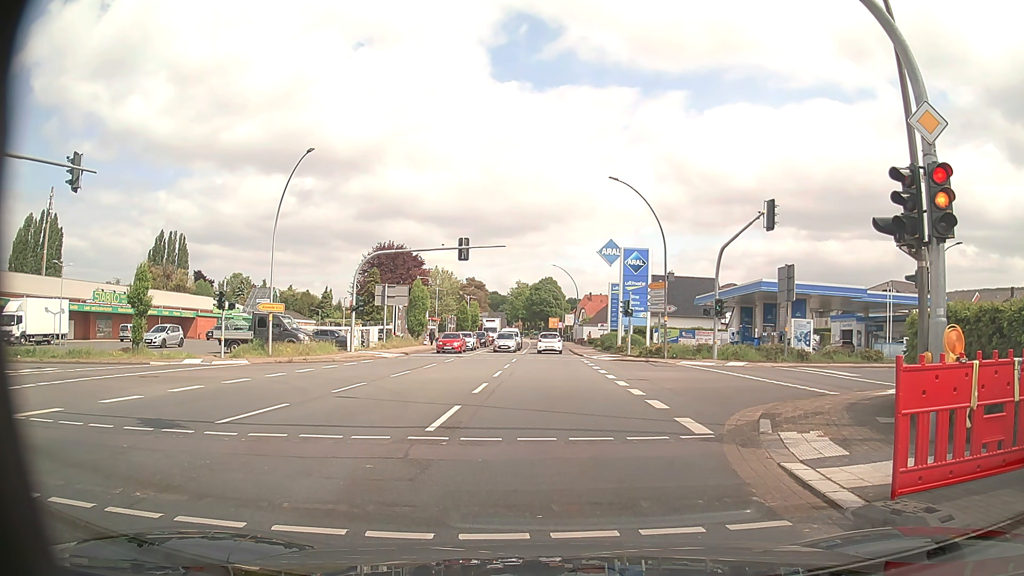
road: primary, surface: asphalt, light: Day
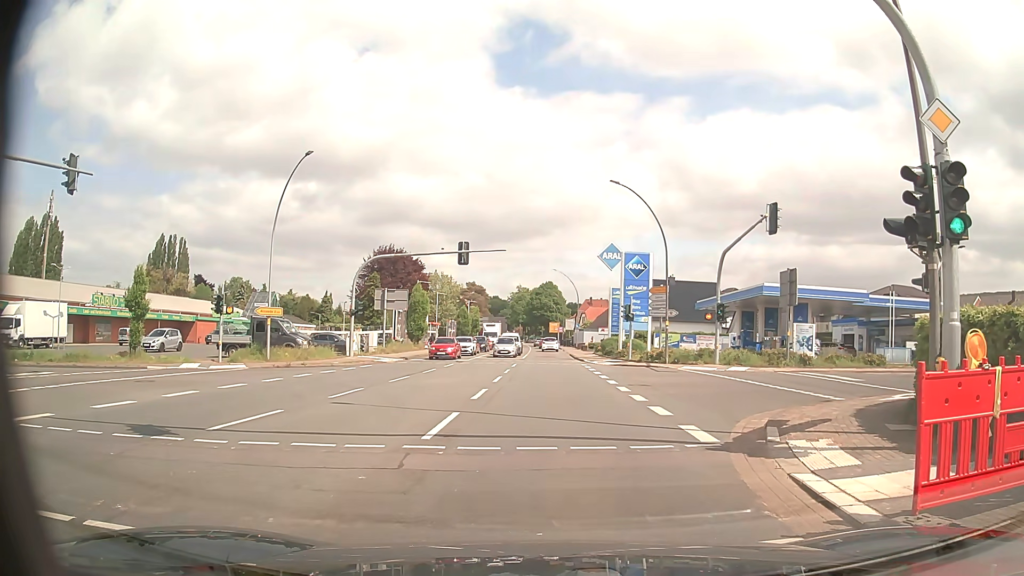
(0.0, +0.4) m; 0°
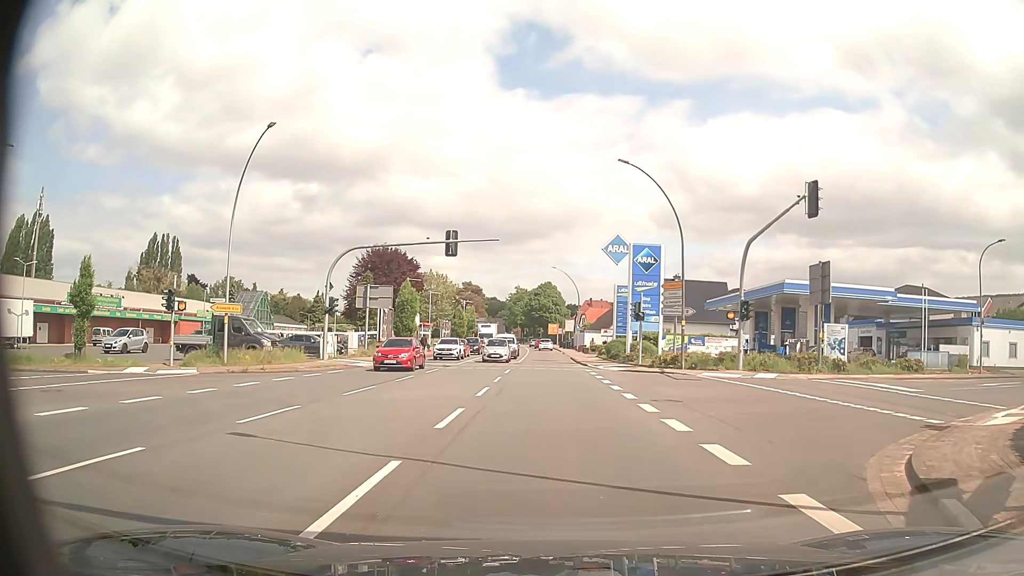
(-0.1, +5.2) m; -2°
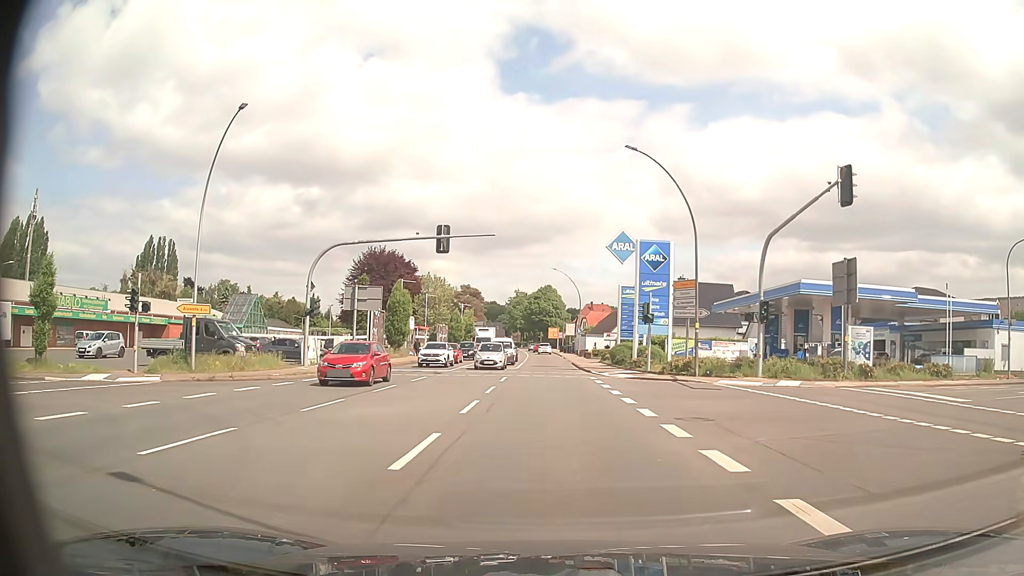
(+0.1, +3.2) m; +2°
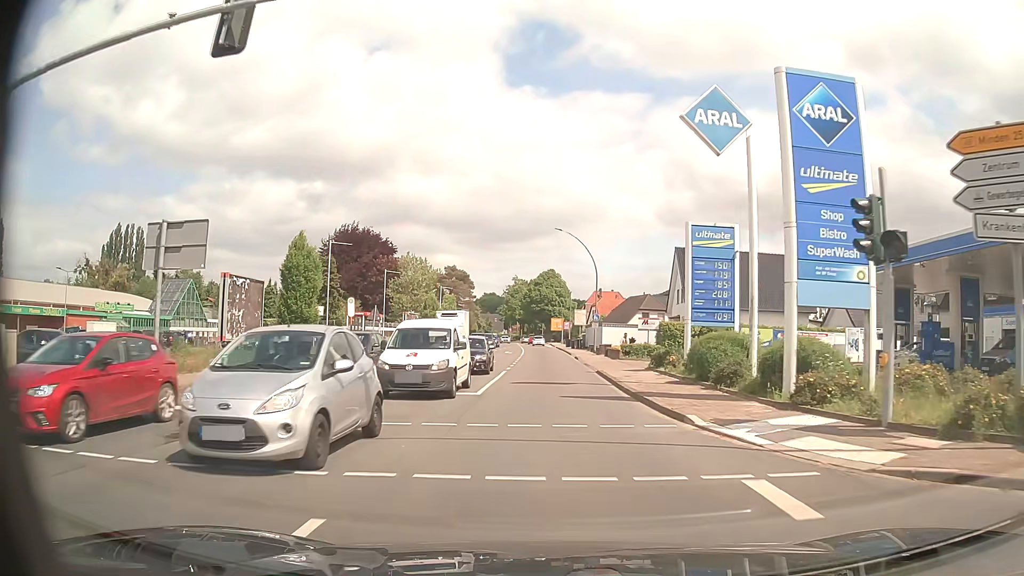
(-0.2, +23.9) m; -1°
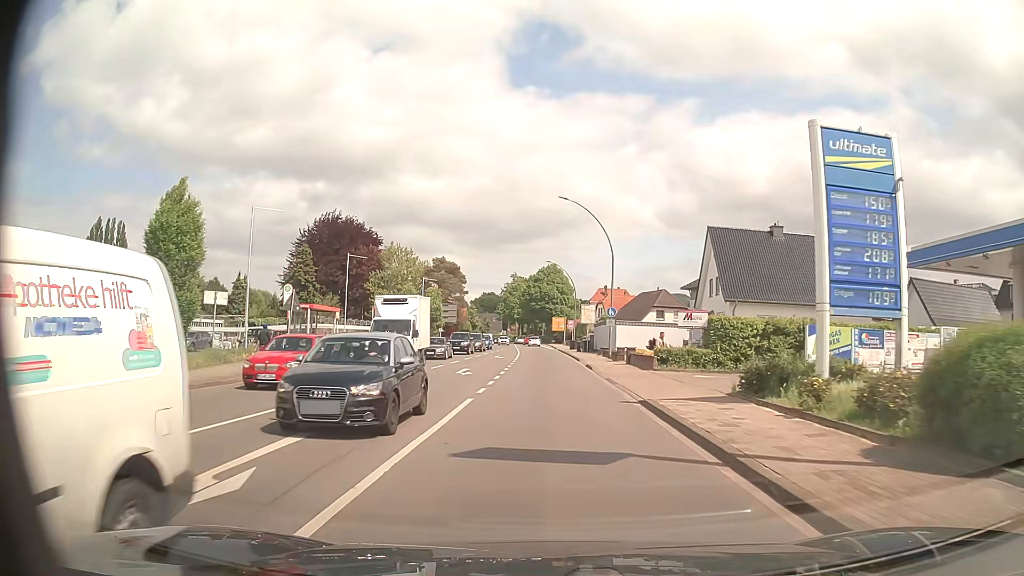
(0.0, +12.7) m; -1°
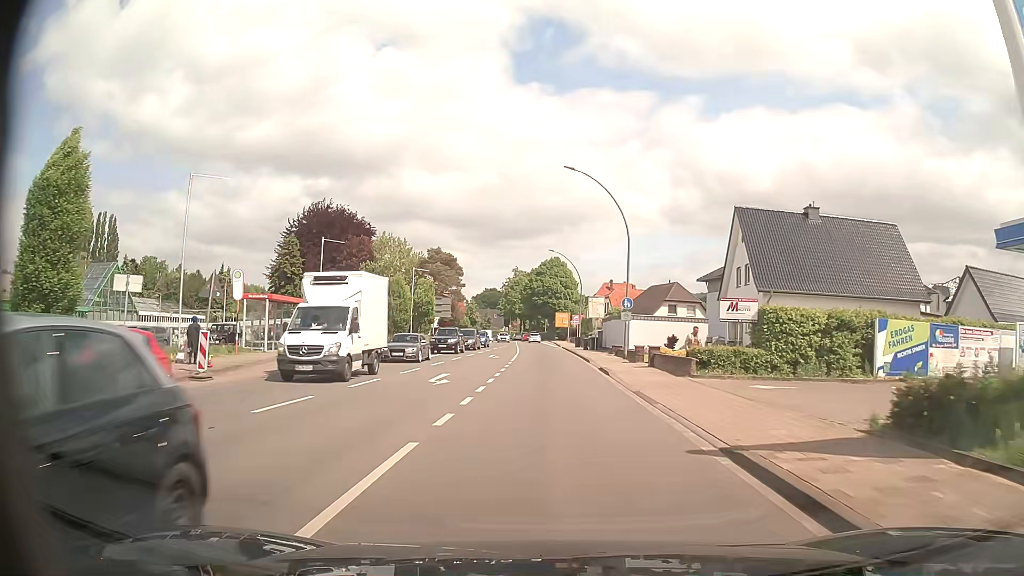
(0.0, +6.8) m; 0°
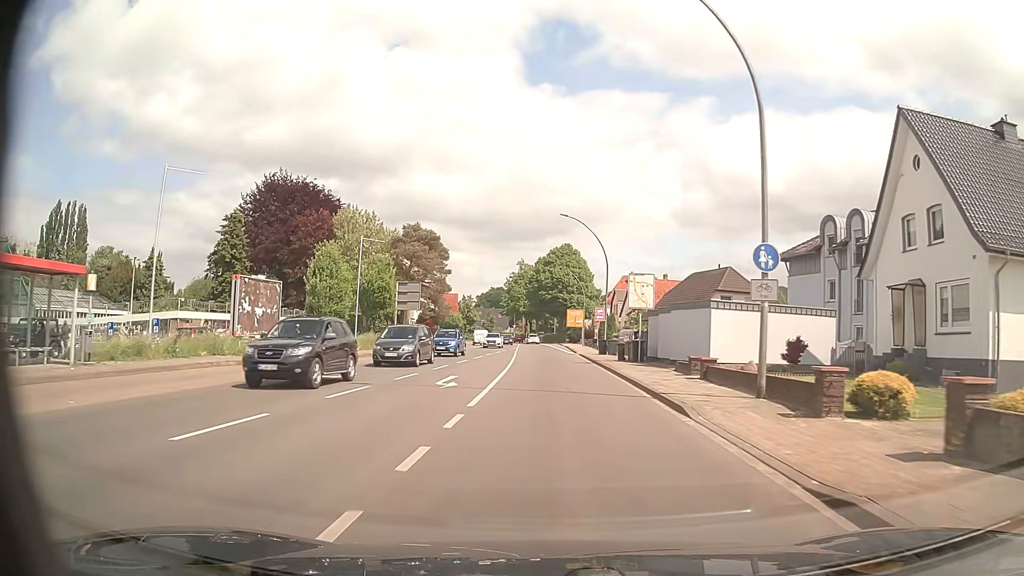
(-0.2, +21.4) m; -1°
(0, +10) (0, +20) (0, +30) (0, +40) (-1, +50) (-1, +60) (-1, +70) (-1, +80) (-2, +90) (-2, +100) m
